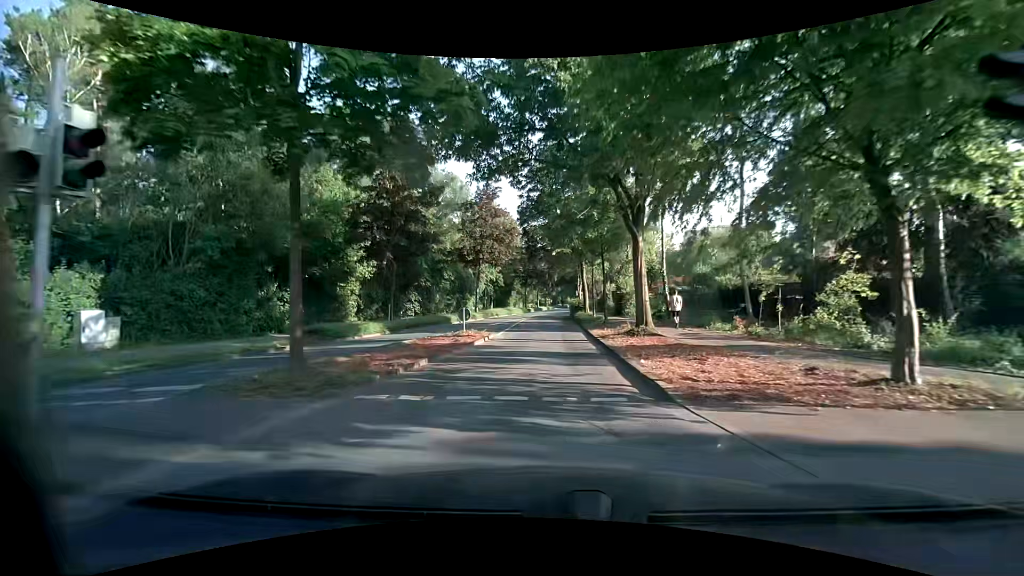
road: unclassified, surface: asphalt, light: Day
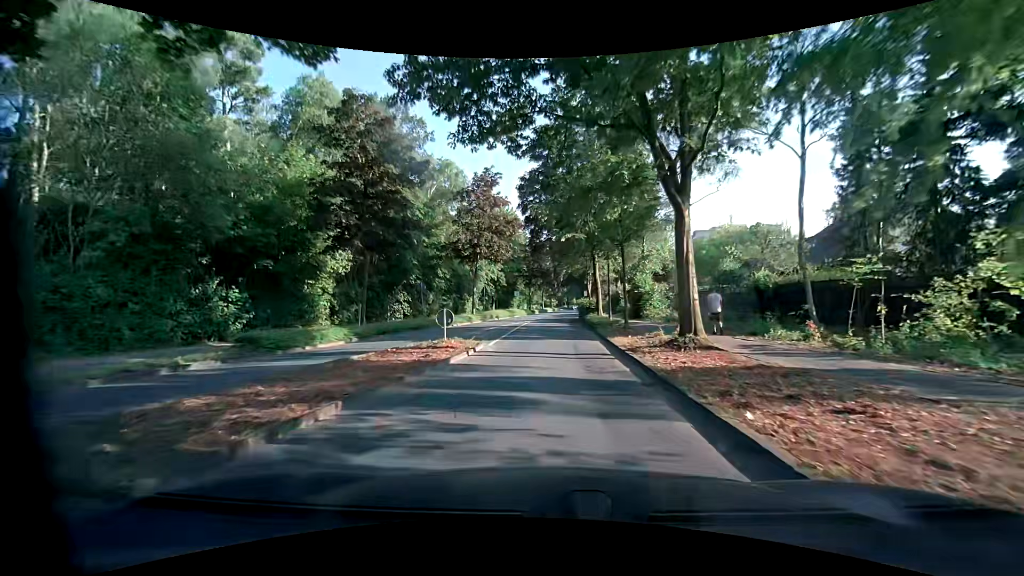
(-0.1, +5.4) m; -1°
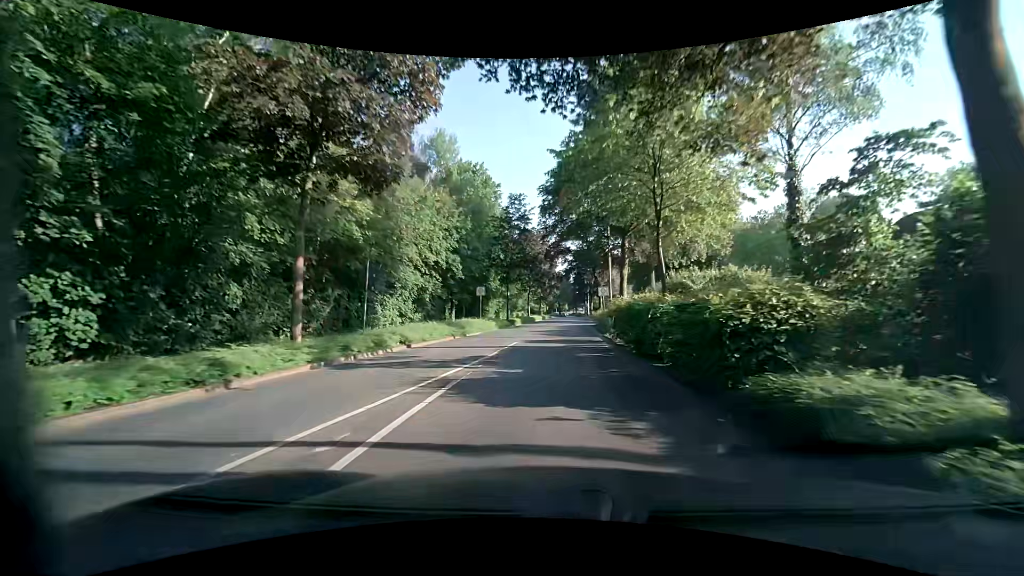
(+0.4, +28.9) m; +2°
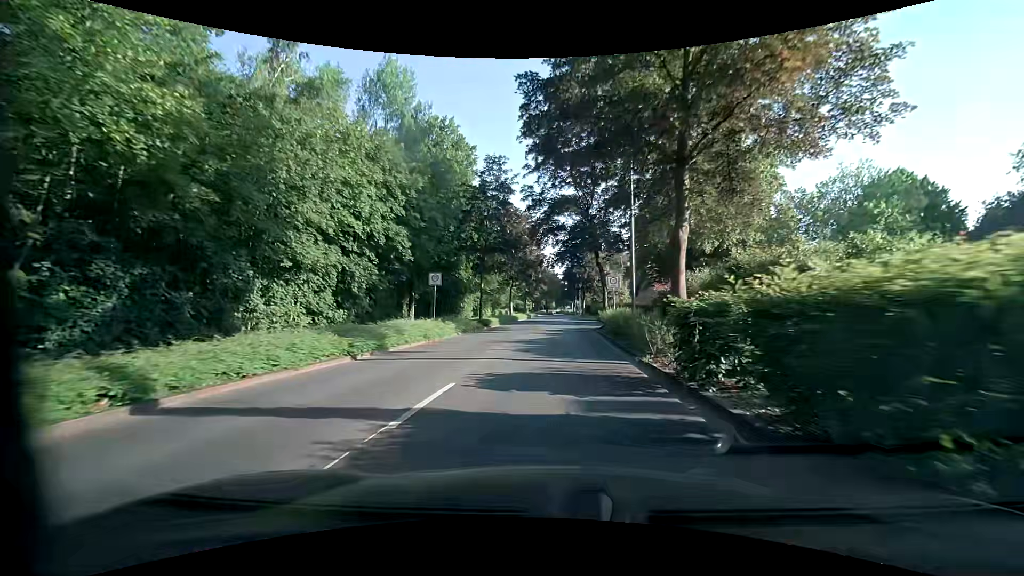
(0.0, +12.1) m; +1°
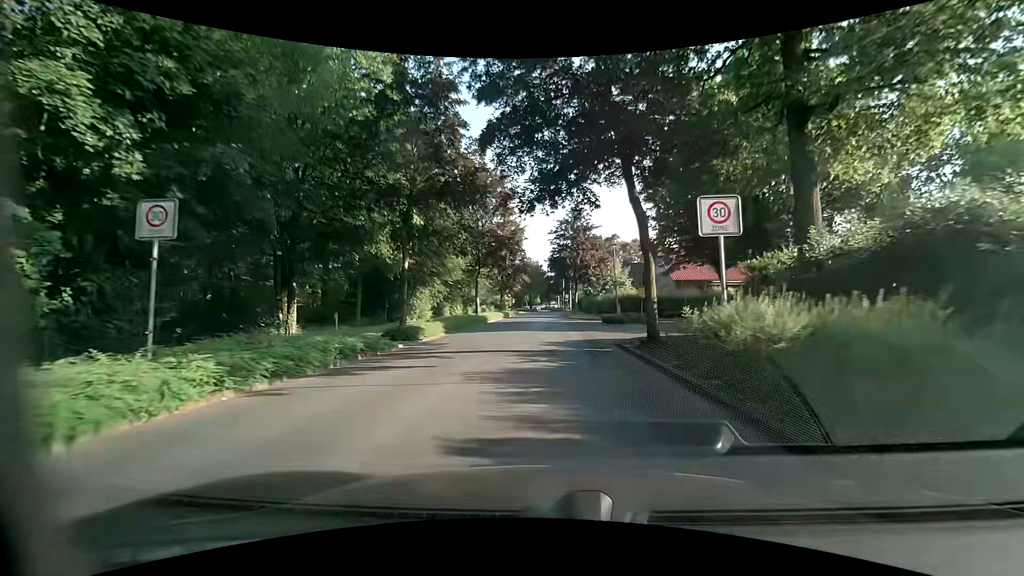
(+0.5, +17.8) m; +2°
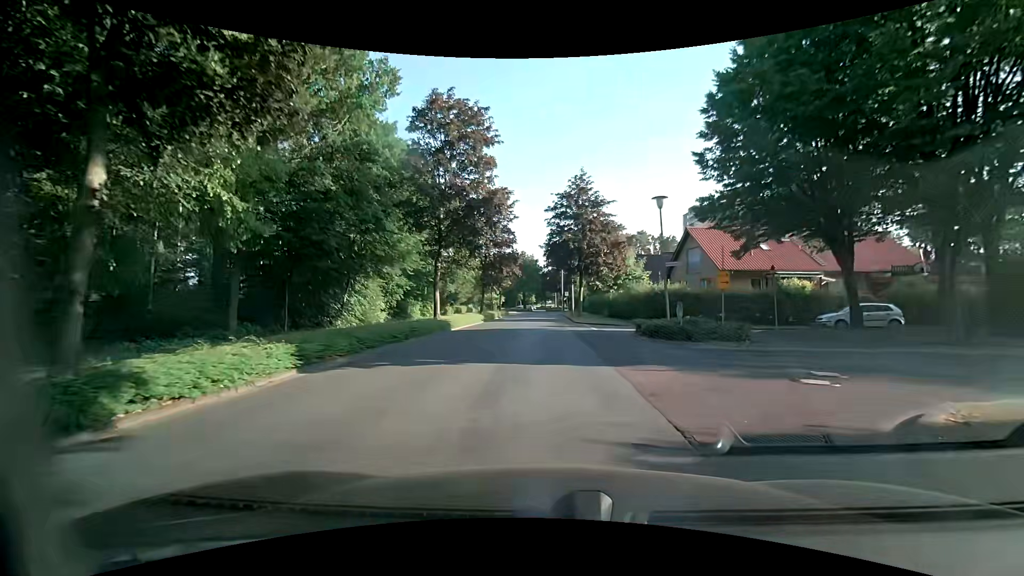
(+0.1, +14.8) m; +2°
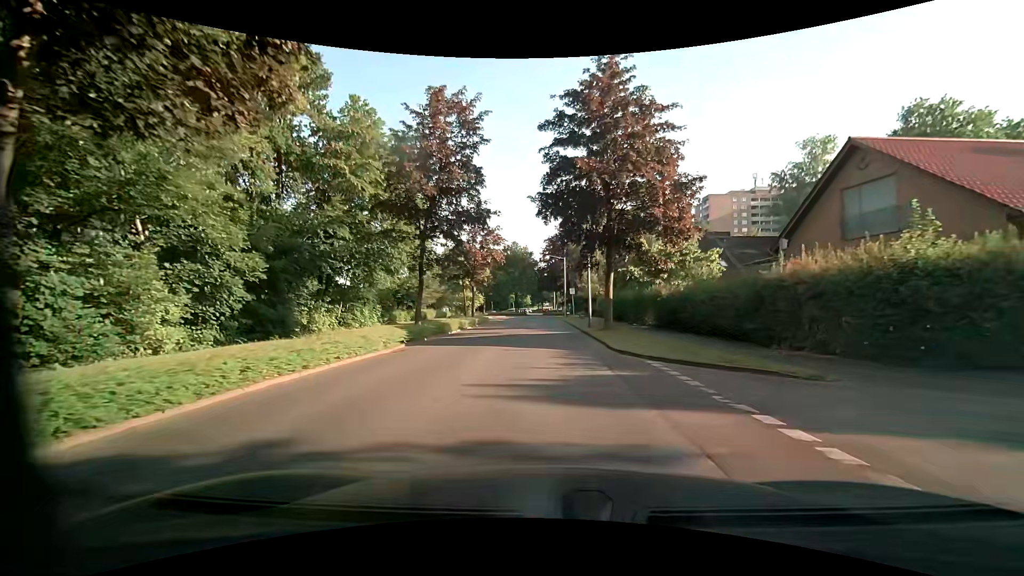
(-0.4, +23.6) m; 0°
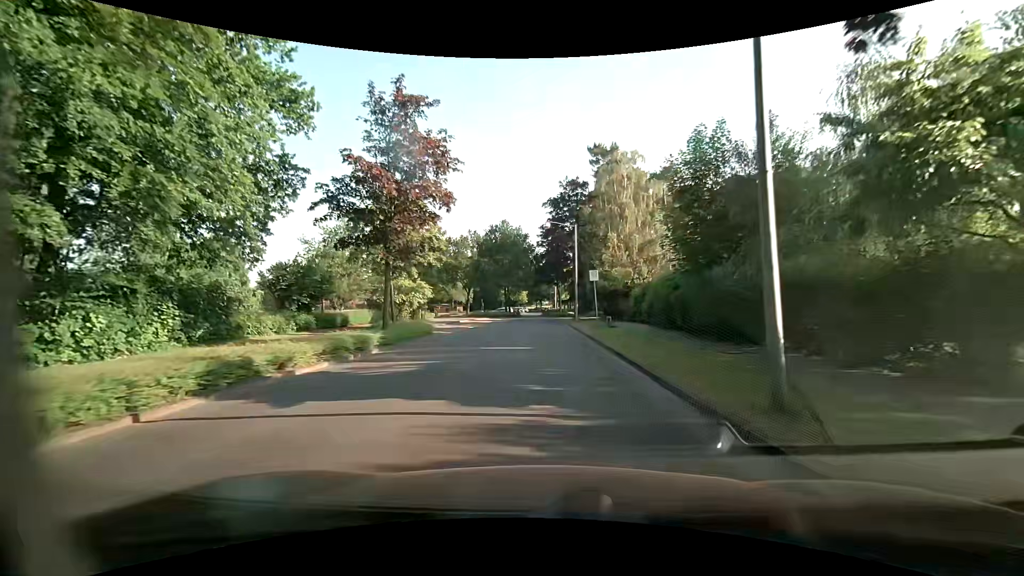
(-0.3, +24.7) m; -1°
